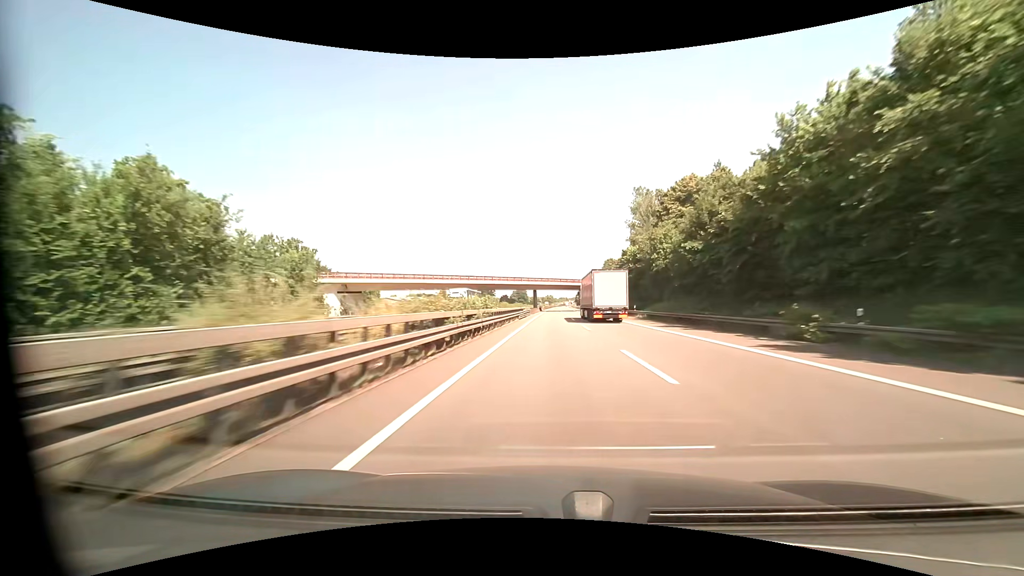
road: motorway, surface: asphalt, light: Day
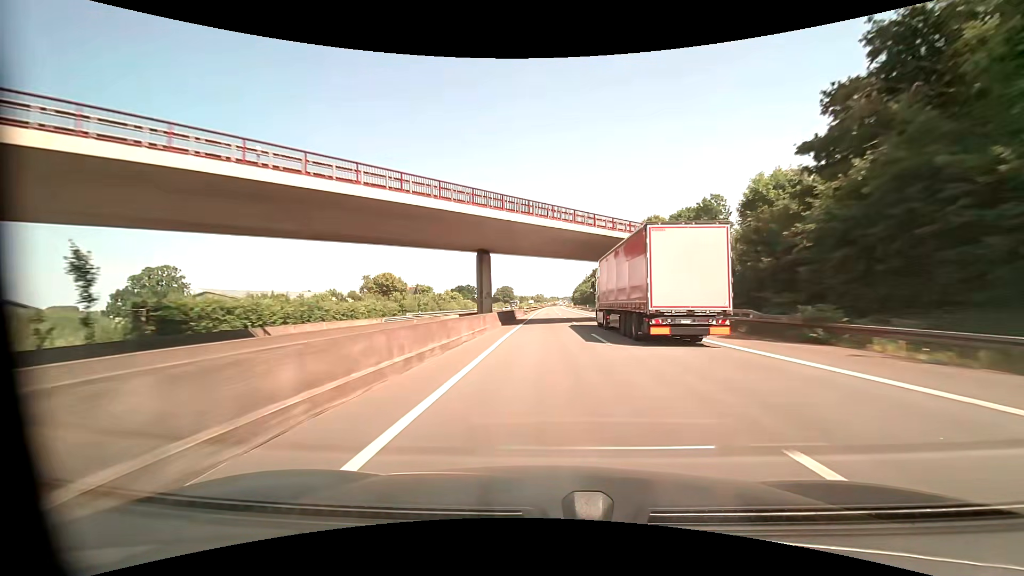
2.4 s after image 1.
(+1.0, +82.8) m; +1°
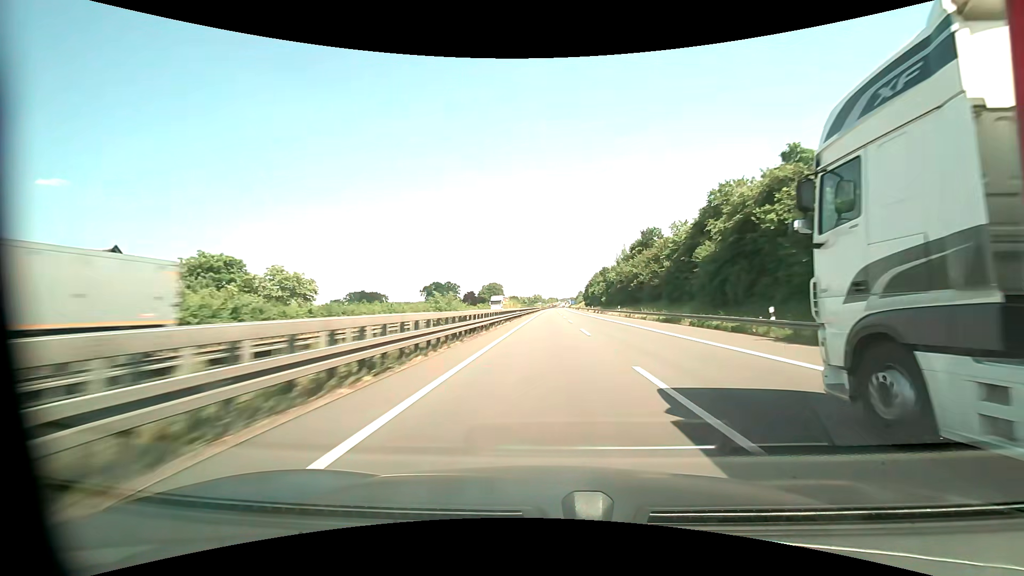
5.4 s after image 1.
(+0.3, +103.1) m; 0°
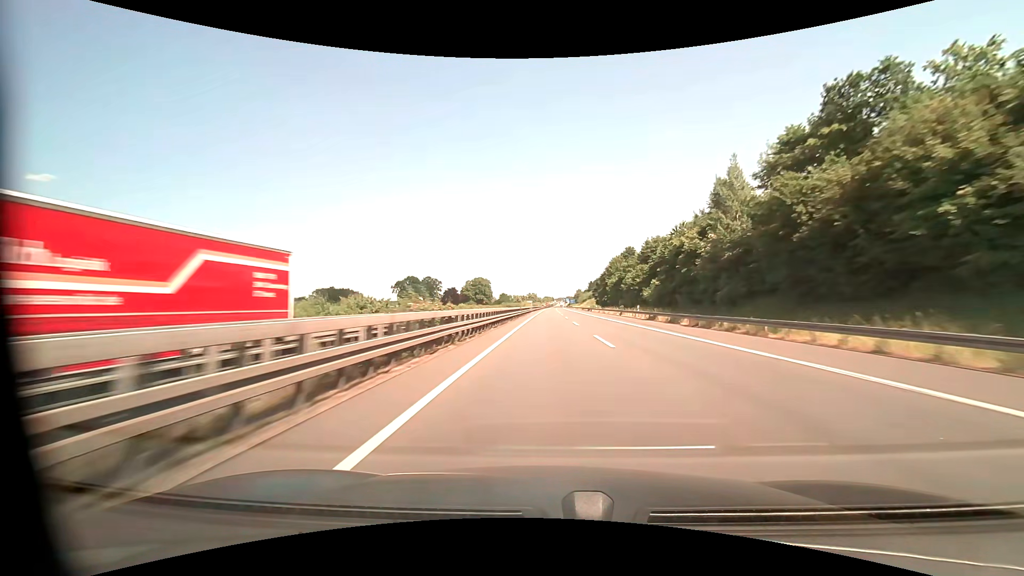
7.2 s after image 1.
(+0.2, +61.6) m; 0°
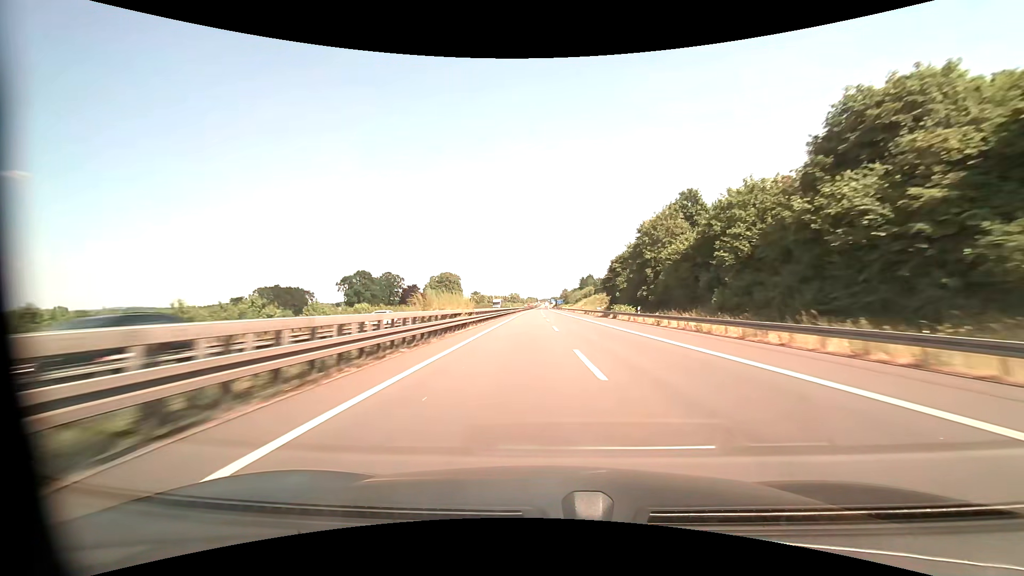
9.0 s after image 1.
(+1.2, +61.5) m; +2°
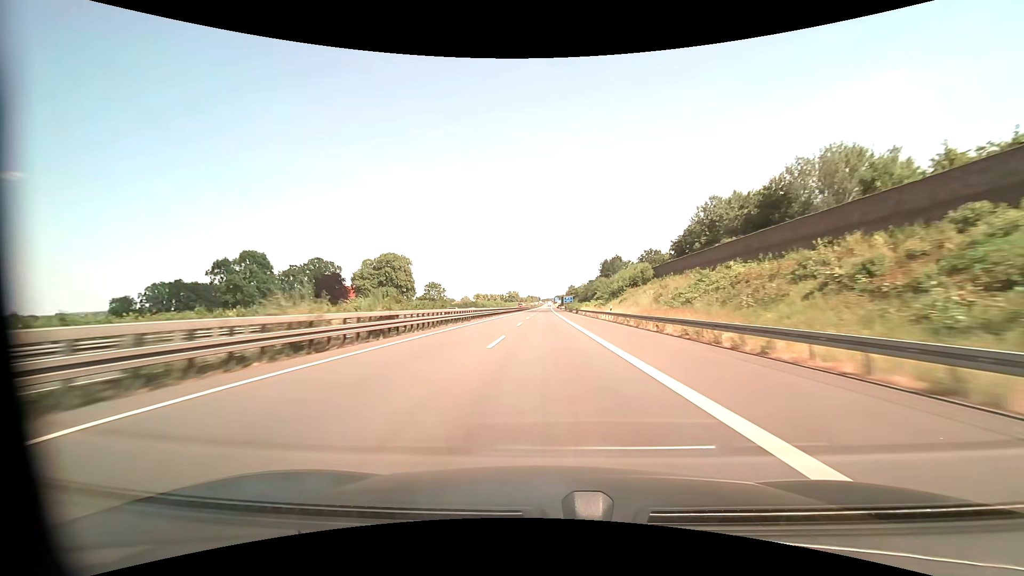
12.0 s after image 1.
(+0.6, +102.6) m; 0°
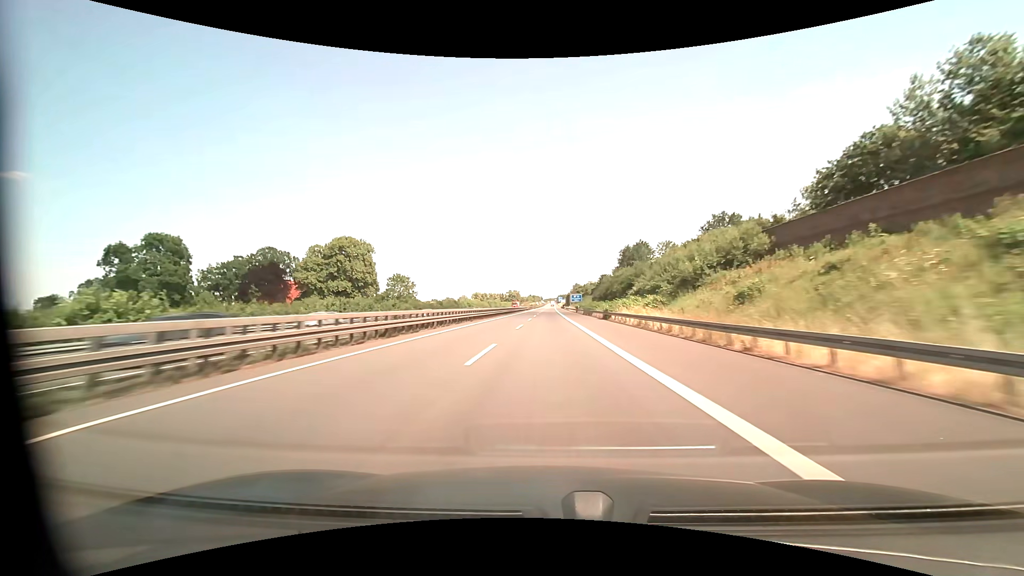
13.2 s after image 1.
(-0.3, +41.0) m; -1°
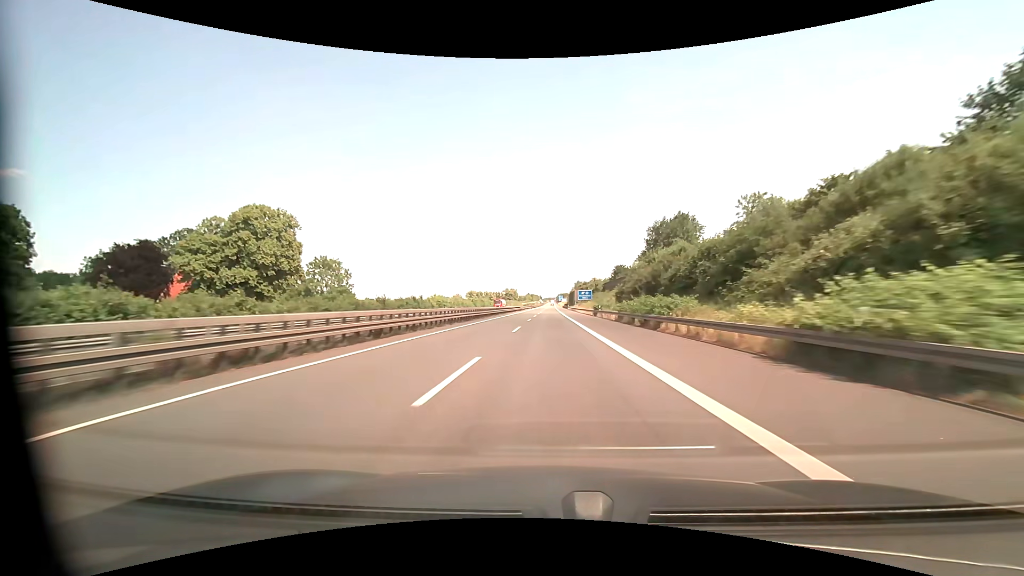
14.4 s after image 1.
(+0.2, +41.0) m; 0°
(0, +10) (0, +20) (0, +30) (0, +40) (0, +50) (0, +60) (0, +70) (0, +80) (0, +90) (+1, +100) m
